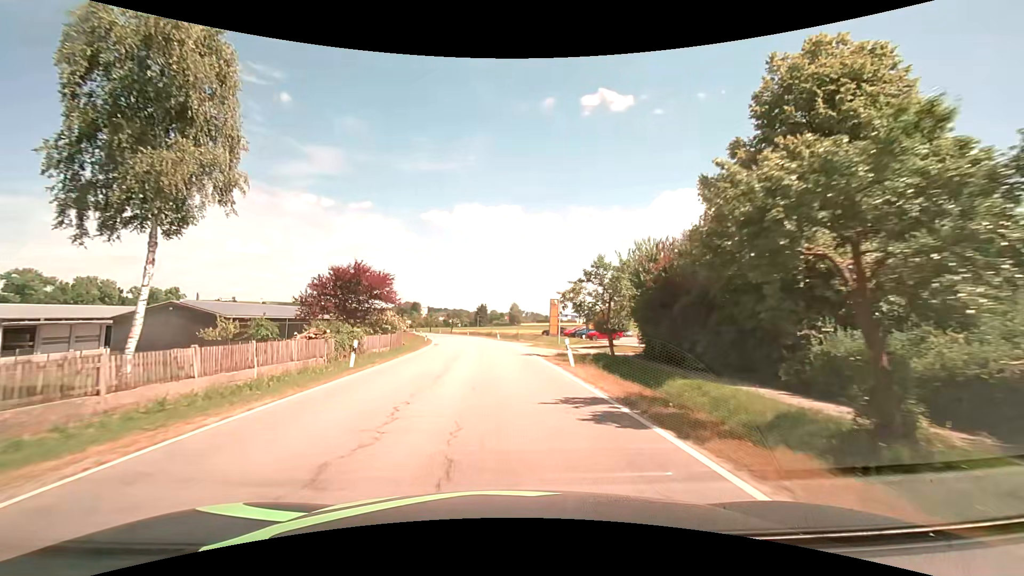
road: secondary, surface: asphalt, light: Day
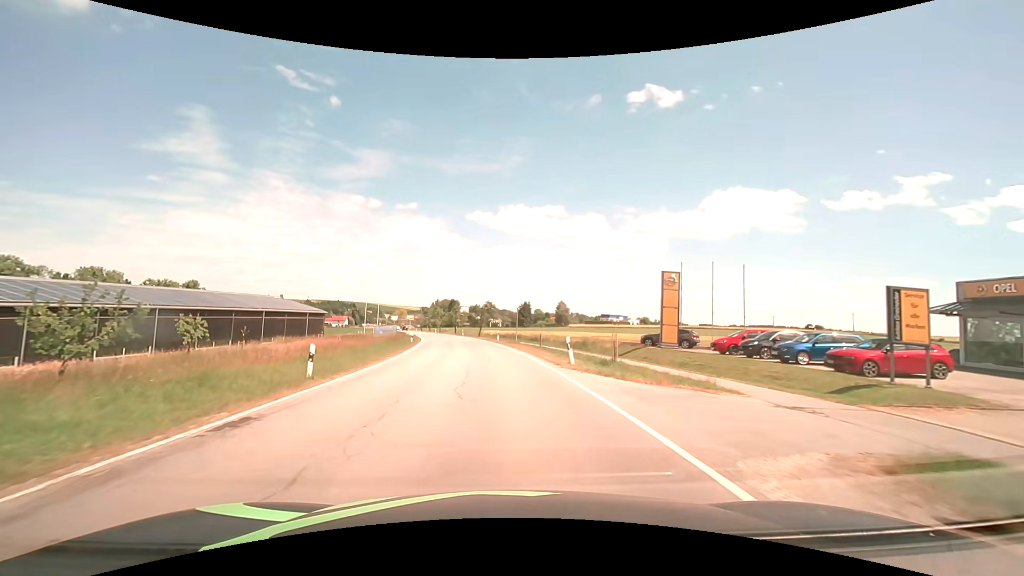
(-1.4, +38.4) m; -5°
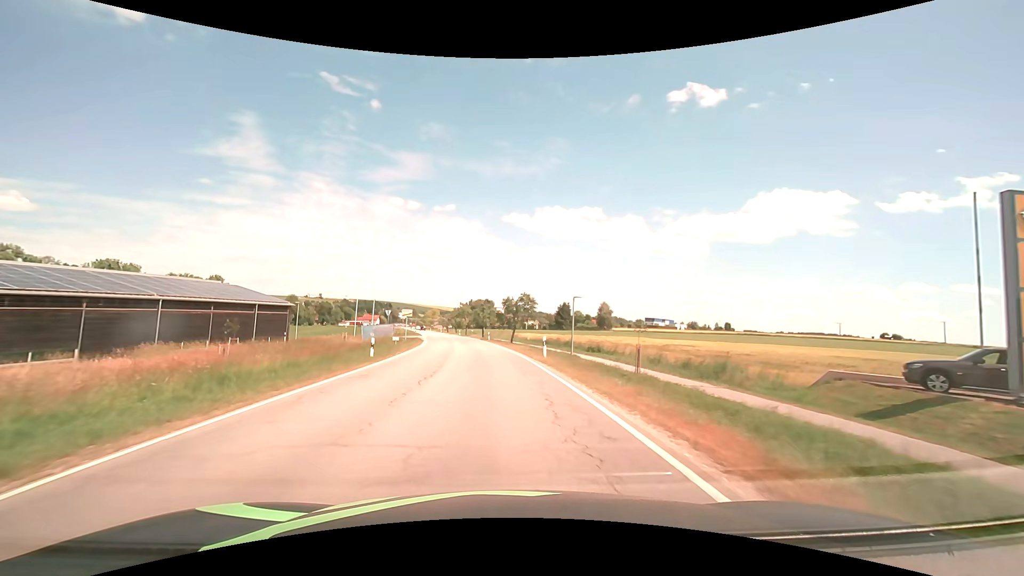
(-0.8, +23.2) m; -4°
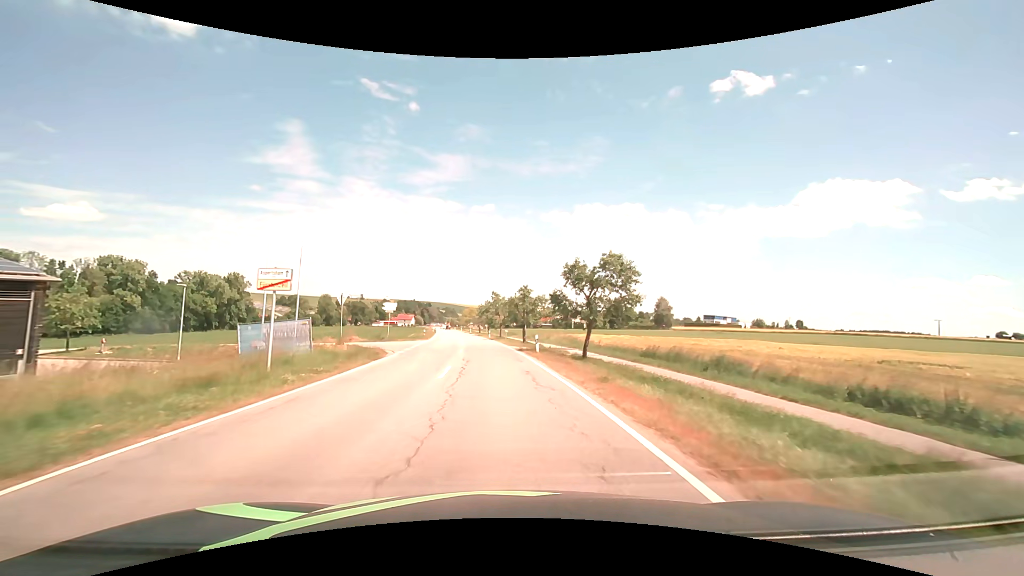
(-1.3, +31.2) m; -5°
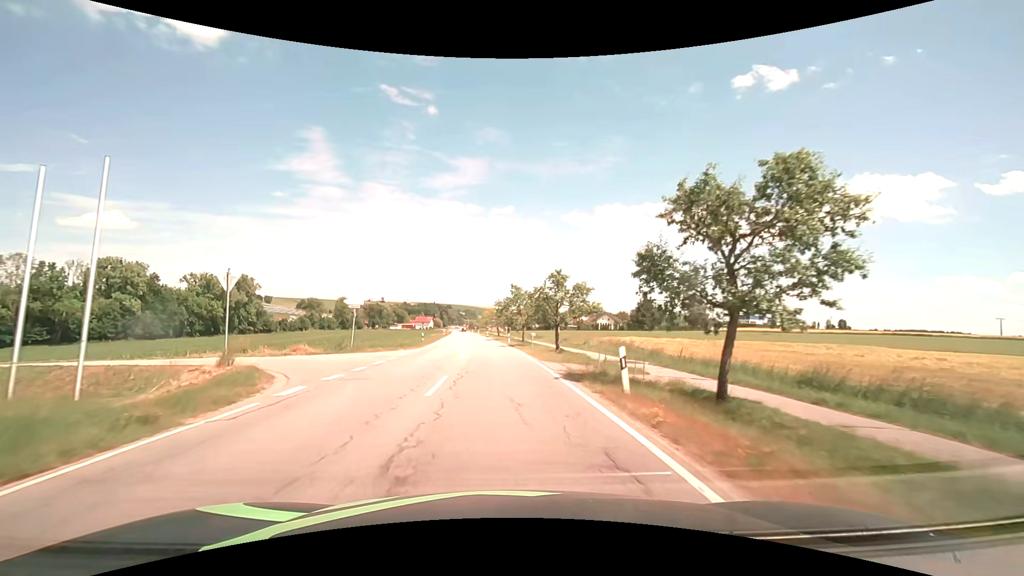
(-0.3, +15.8) m; -3°
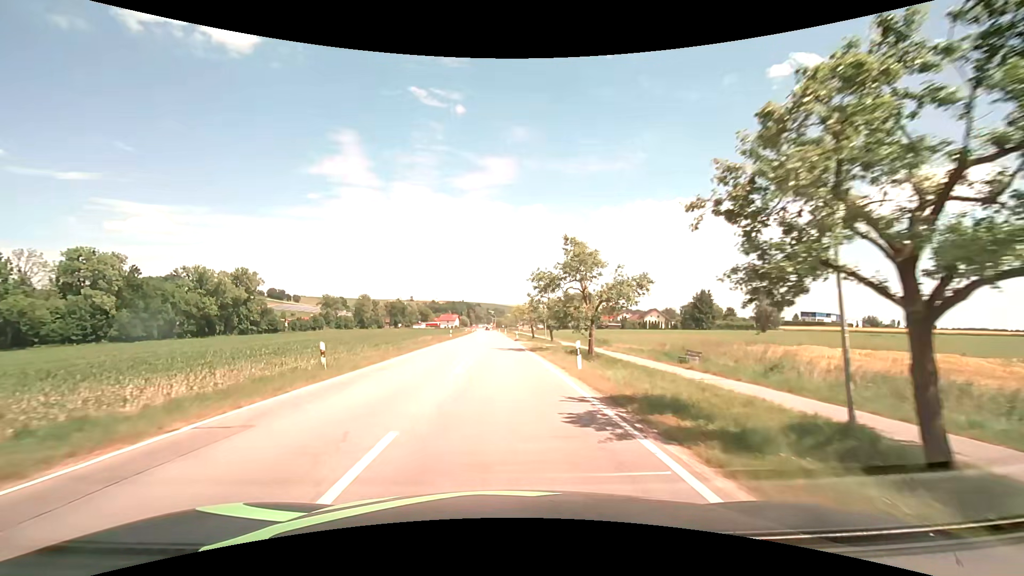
(-1.0, +31.7) m; -3°
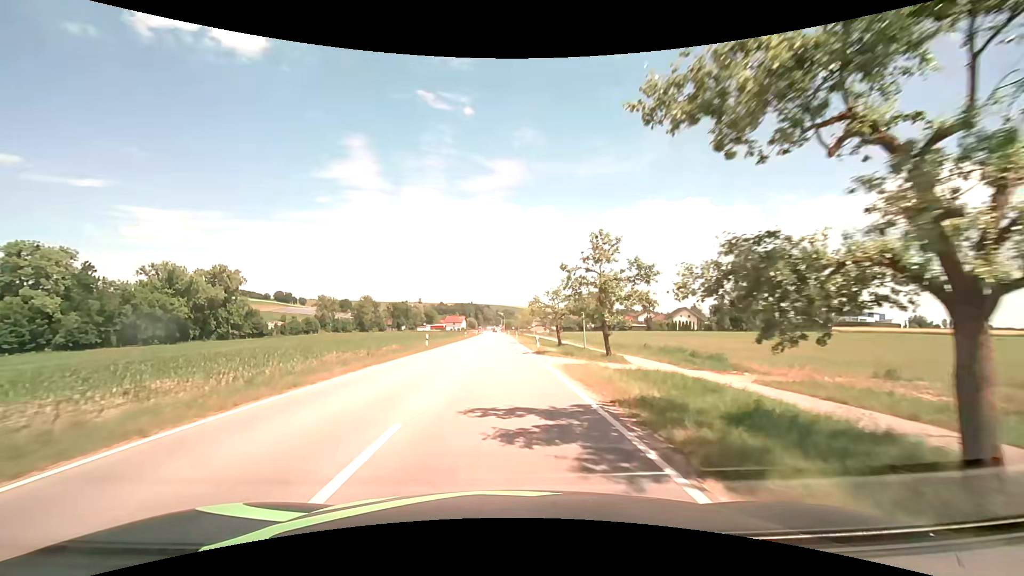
(-0.2, +23.9) m; -1°
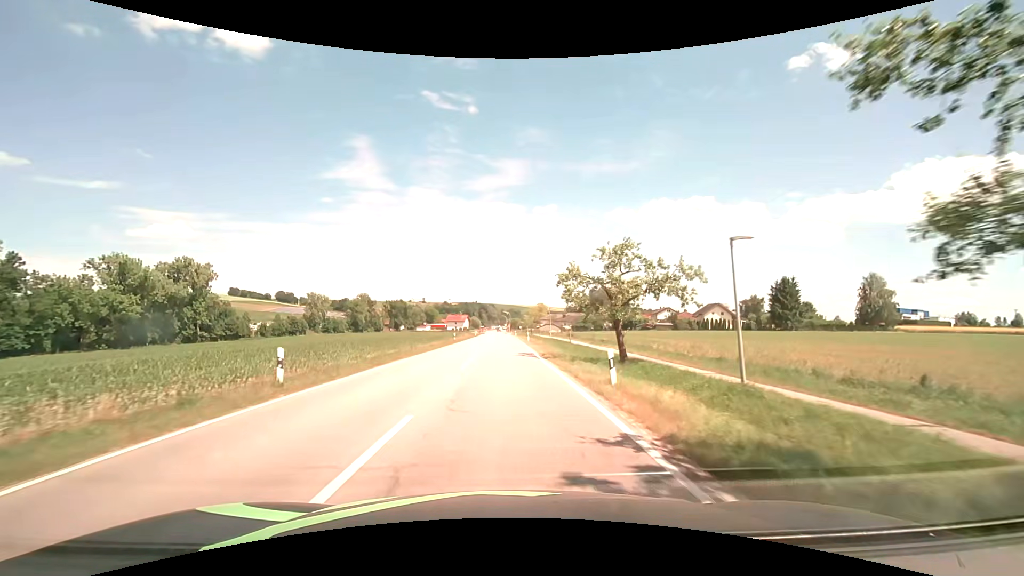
(-0.2, +23.8) m; -1°
(0, +10) (0, +20) (0, +30) (0, +40) (0, +50) (0, +60) (0, +70) (-1, +80) (-1, +90) (-1, +100) m
